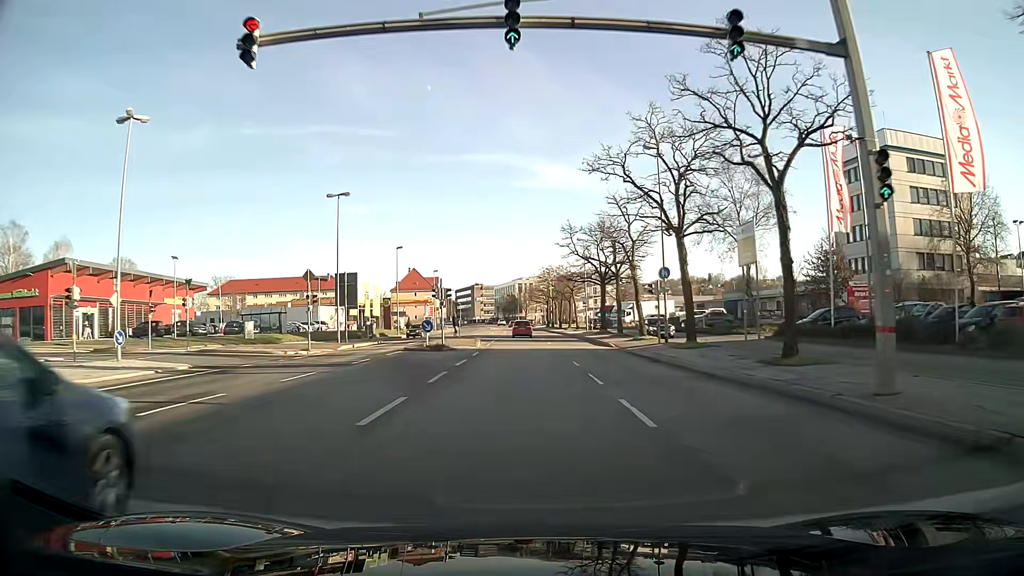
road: primary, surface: asphalt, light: Day
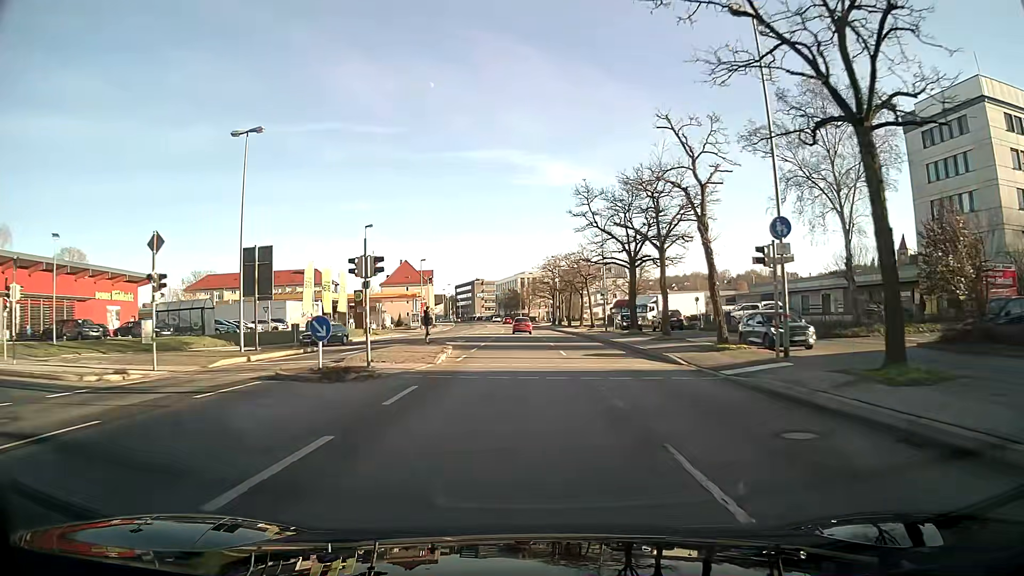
(-0.1, +16.3) m; 0°
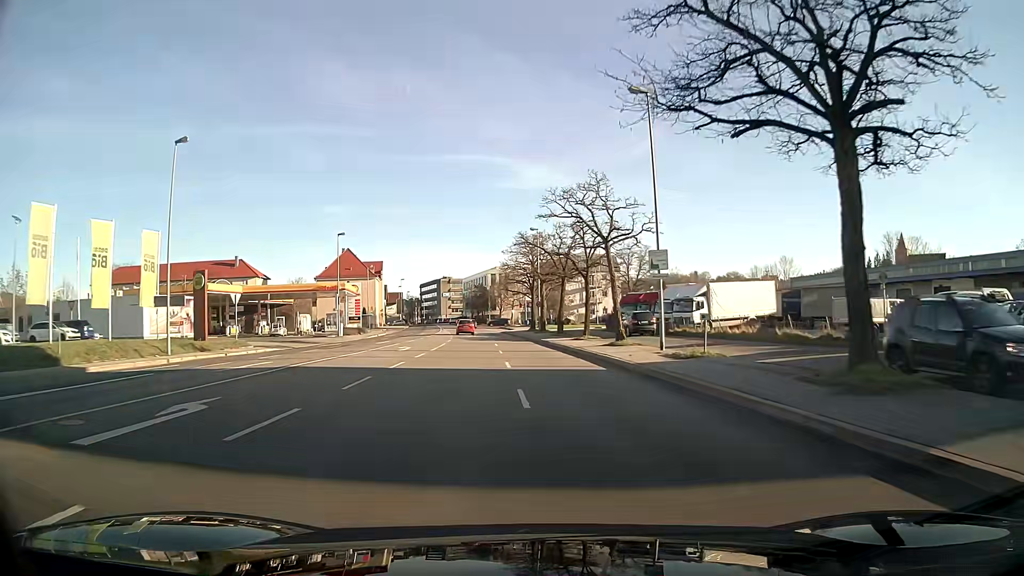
(+0.5, +32.7) m; +2°
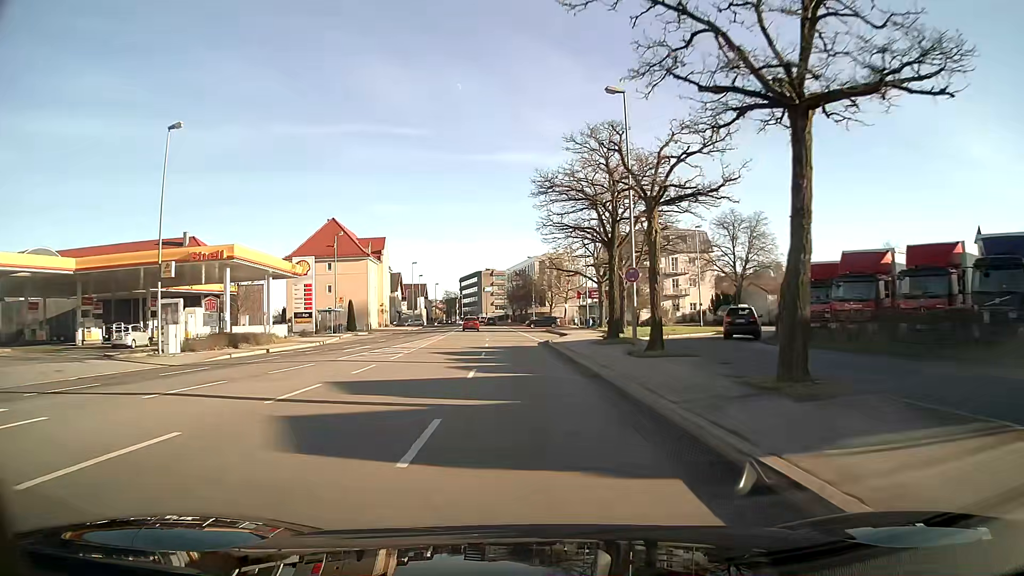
(-1.6, +40.5) m; -5°
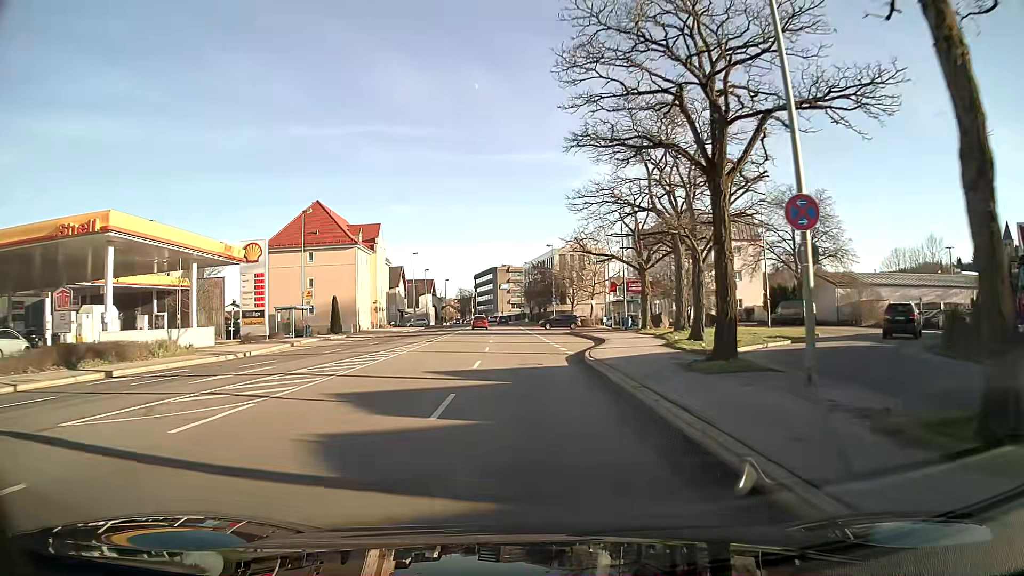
(-0.2, +15.0) m; -2°
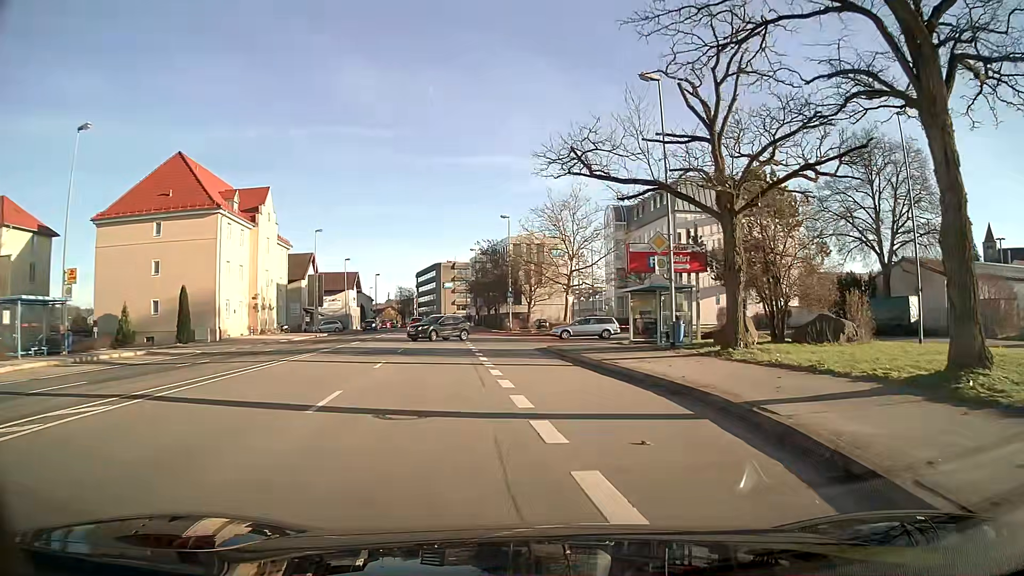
(+0.5, +26.3) m; +5°
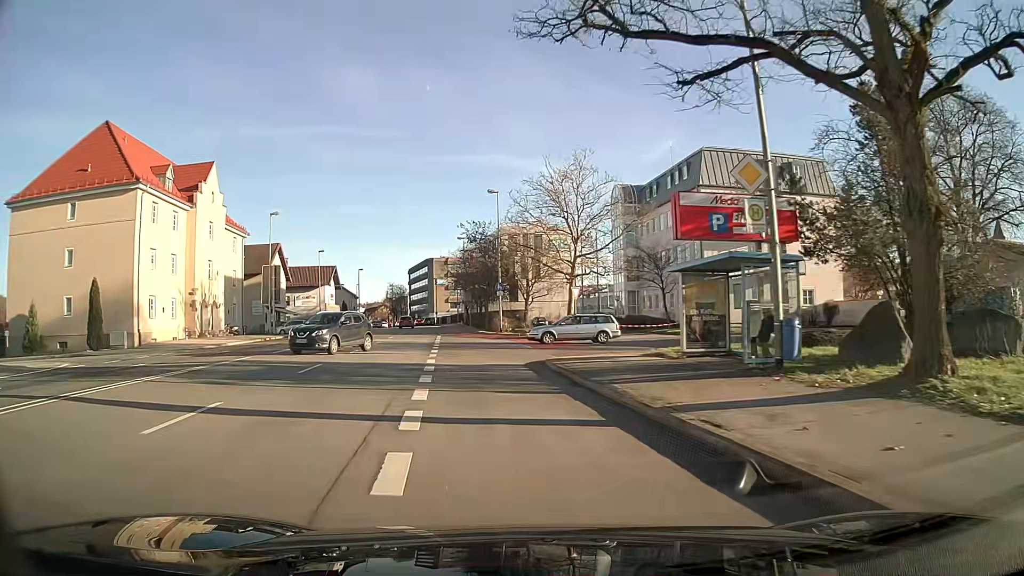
(0.0, +11.1) m; -2°
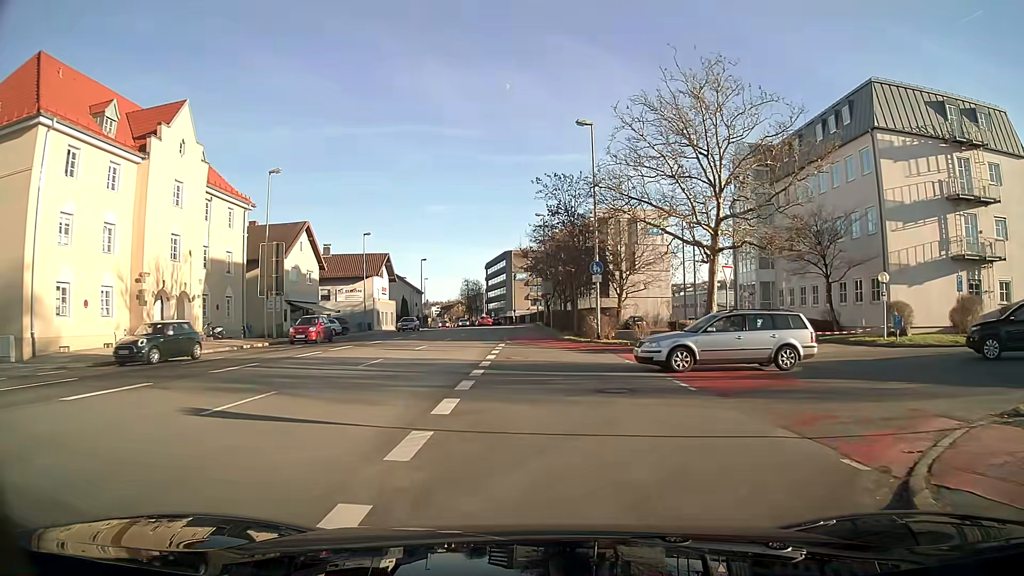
(-1.0, +16.6) m; -5°
